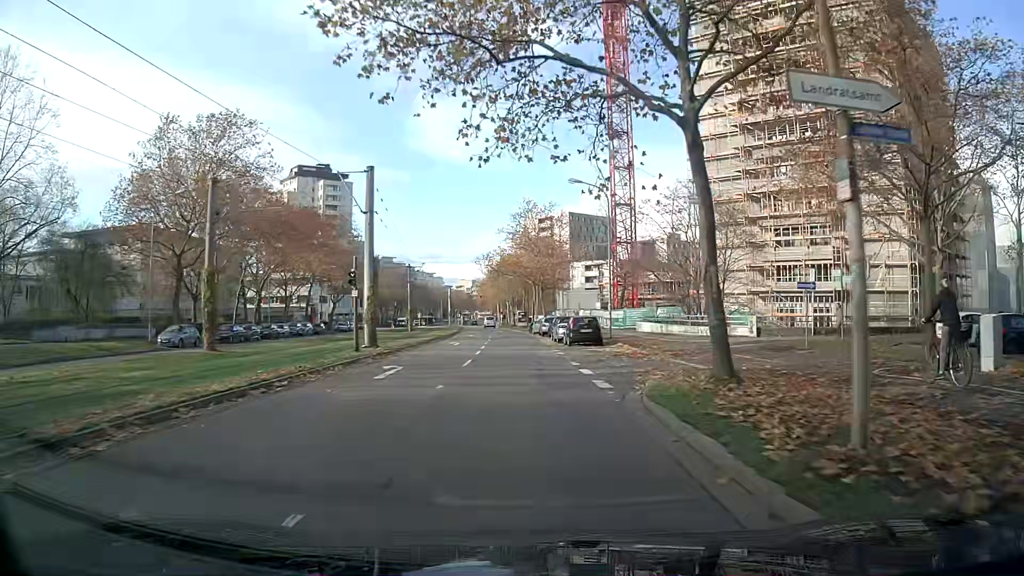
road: tertiary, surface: asphalt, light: Day
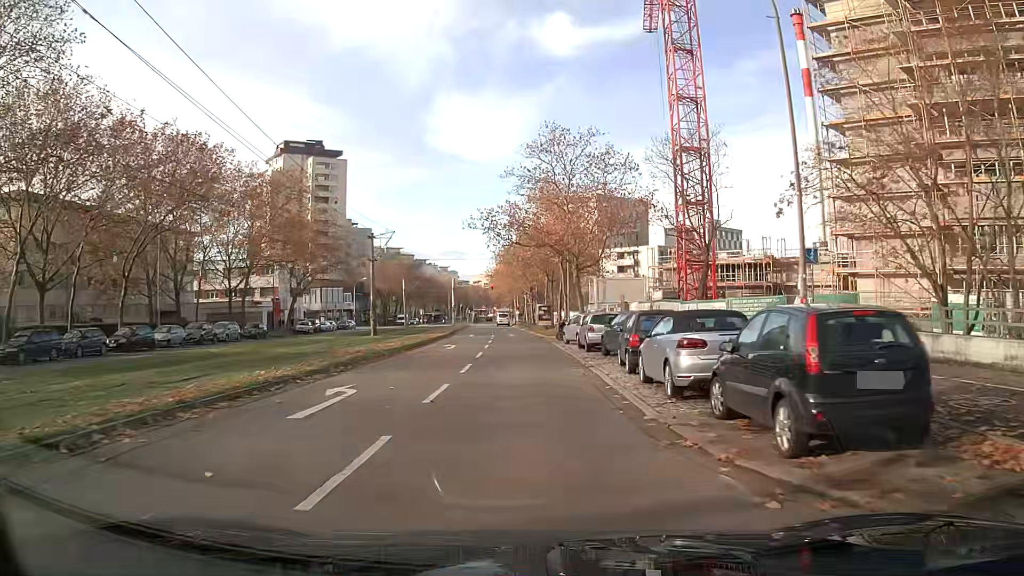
(-0.4, +25.9) m; -2°
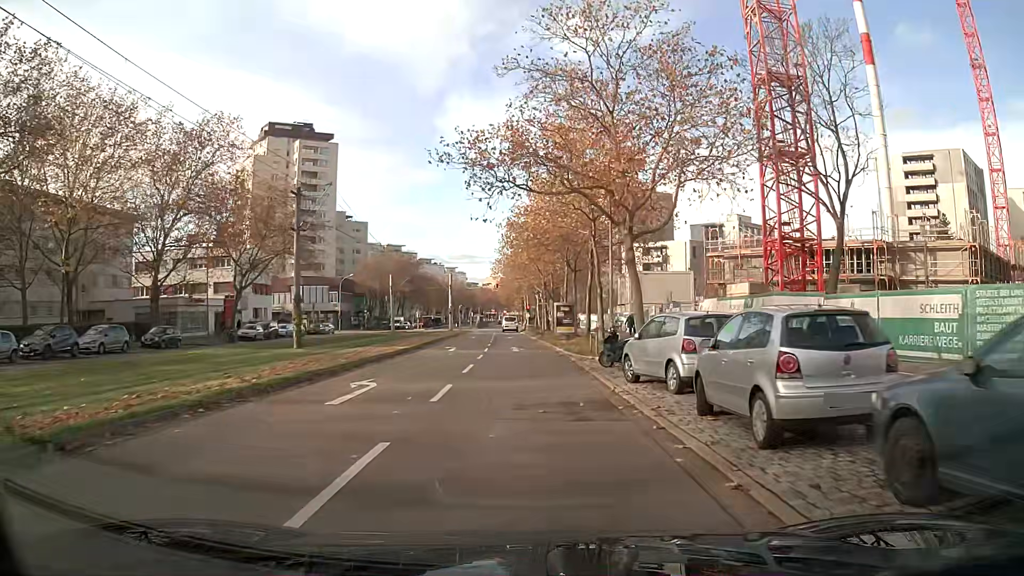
(-0.1, +18.5) m; -1°
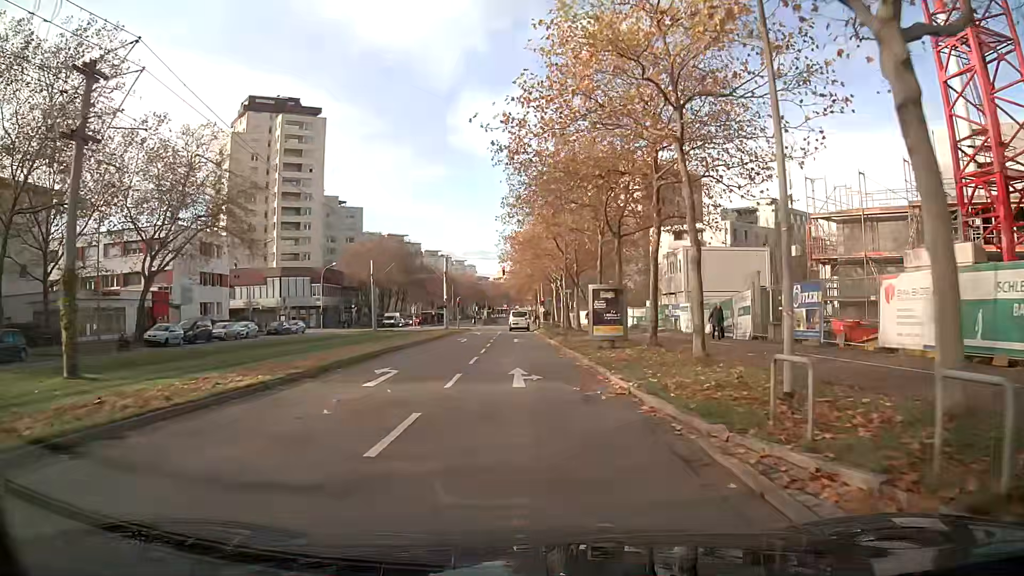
(-0.2, +17.6) m; -1°
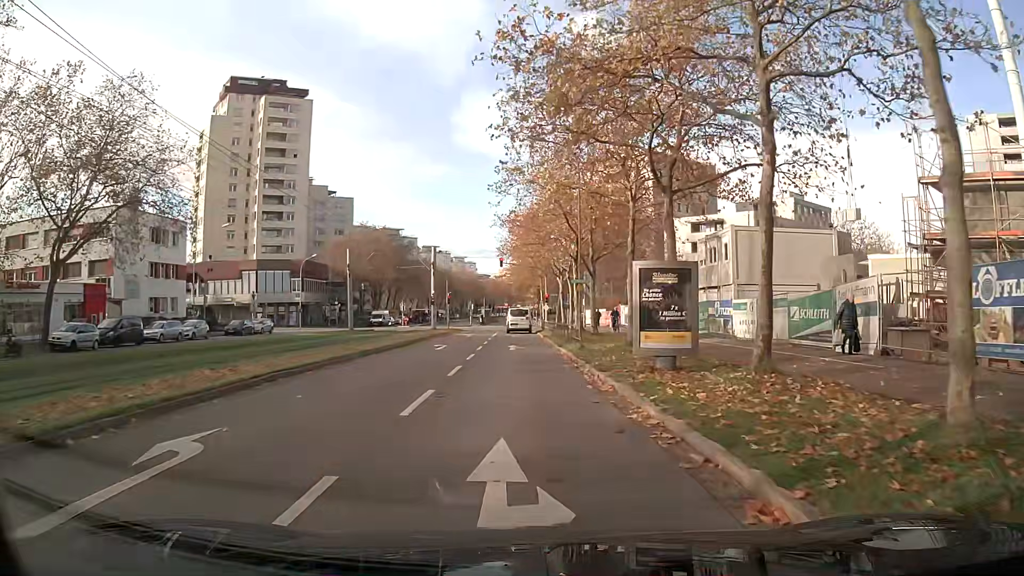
(0.0, +10.2) m; +1°
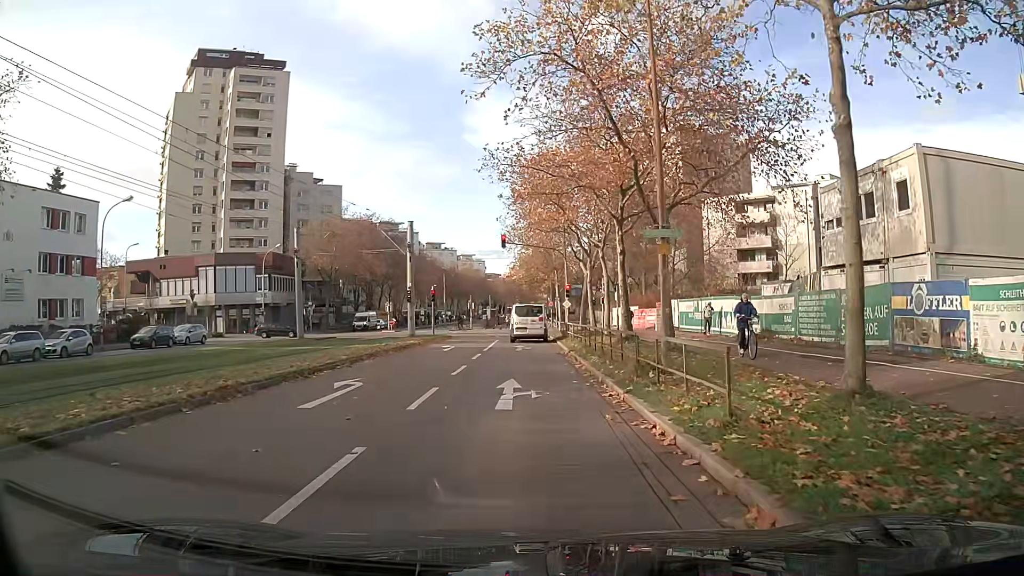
(-0.4, +16.7) m; -2°
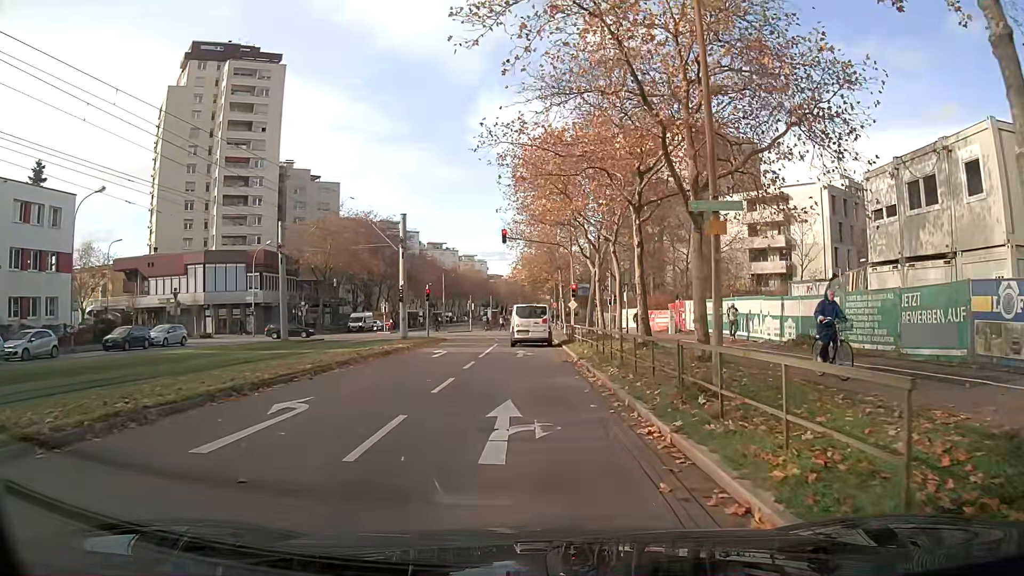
(0.0, +3.5) m; 0°
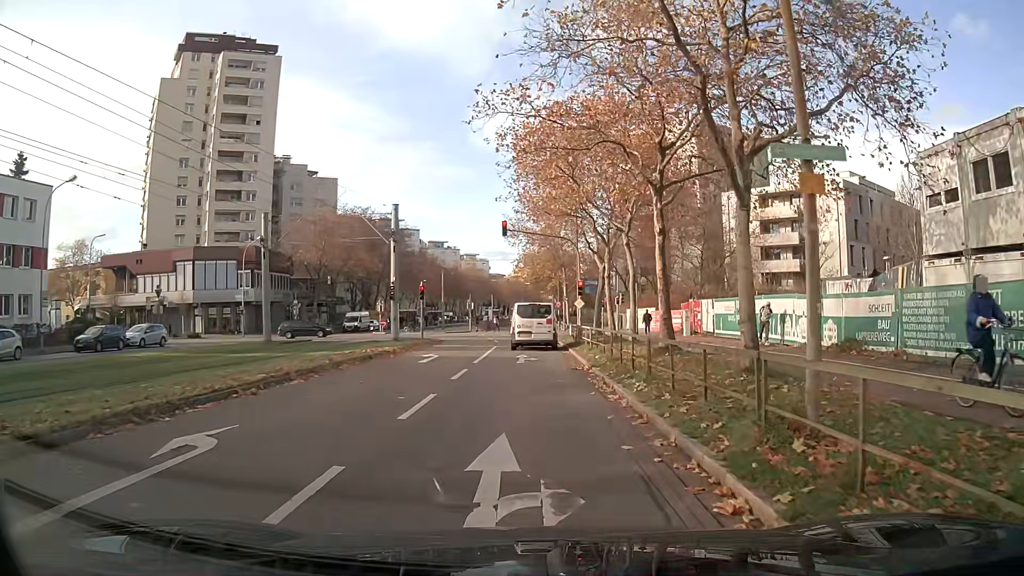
(0.0, +3.3) m; 0°
(0, +10) (0, +20) (0, +30) (0, +40) (-1, +50) (-1, +60) (-2, +70) (-2, +80) (-3, +90) (-3, +100) m
